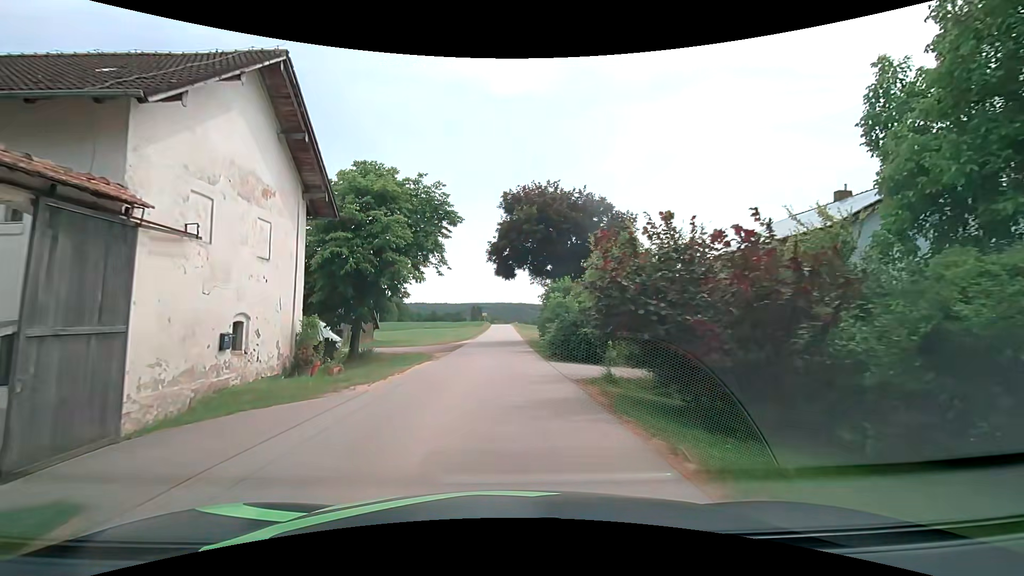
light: Day
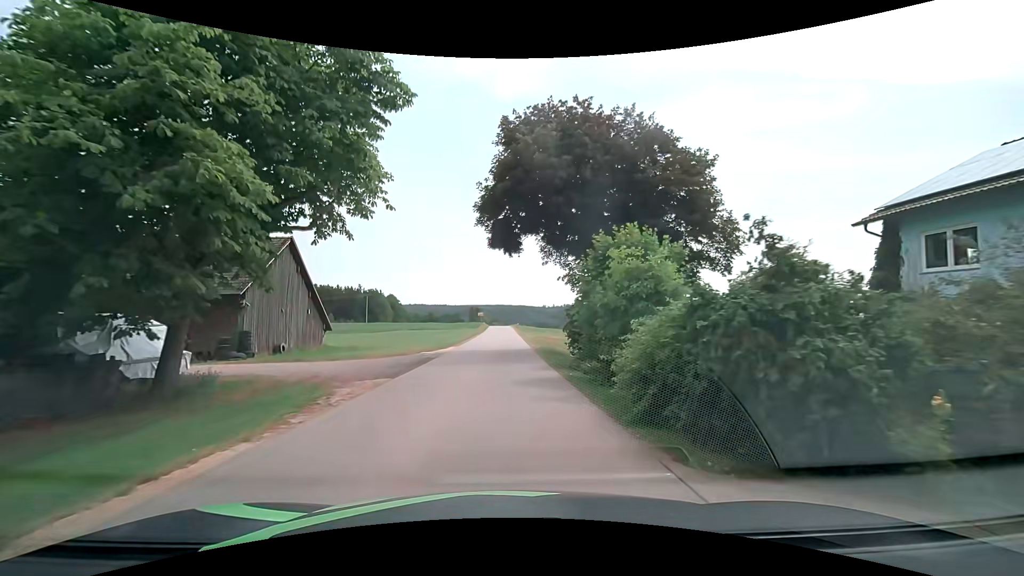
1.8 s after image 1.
(-0.1, +14.7) m; 0°
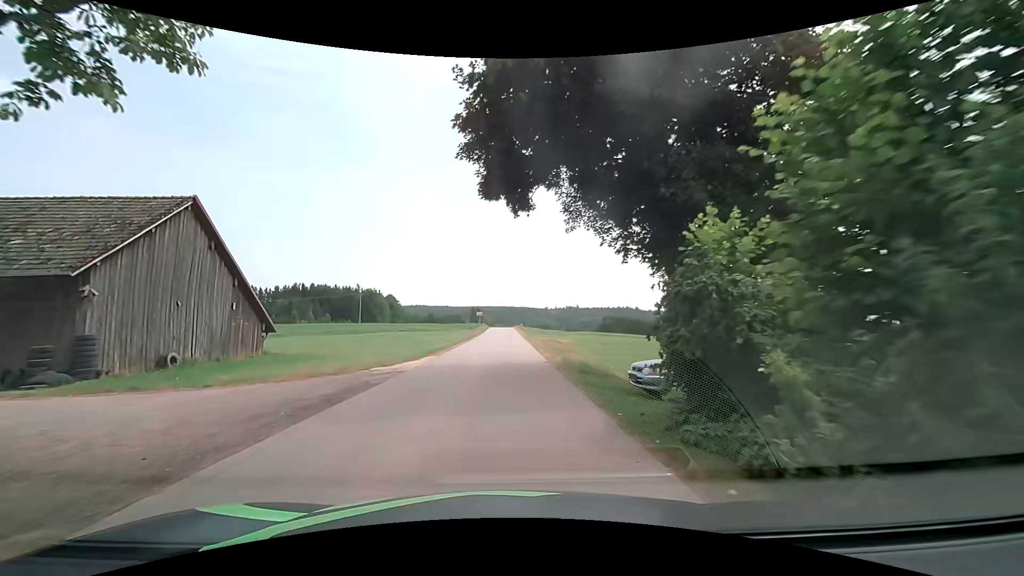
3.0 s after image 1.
(0.0, +10.1) m; 0°
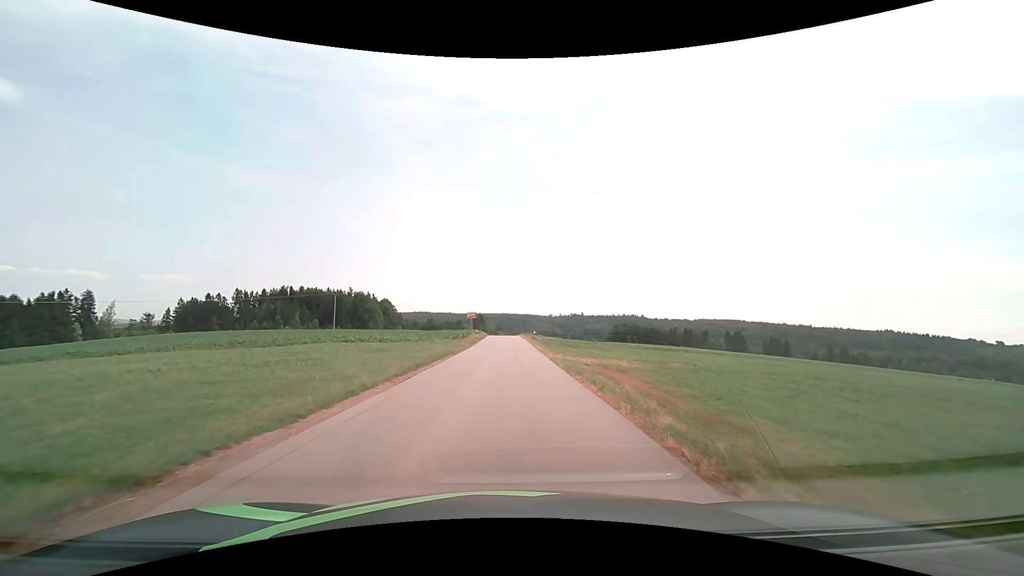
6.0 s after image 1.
(-0.2, +27.1) m; -1°
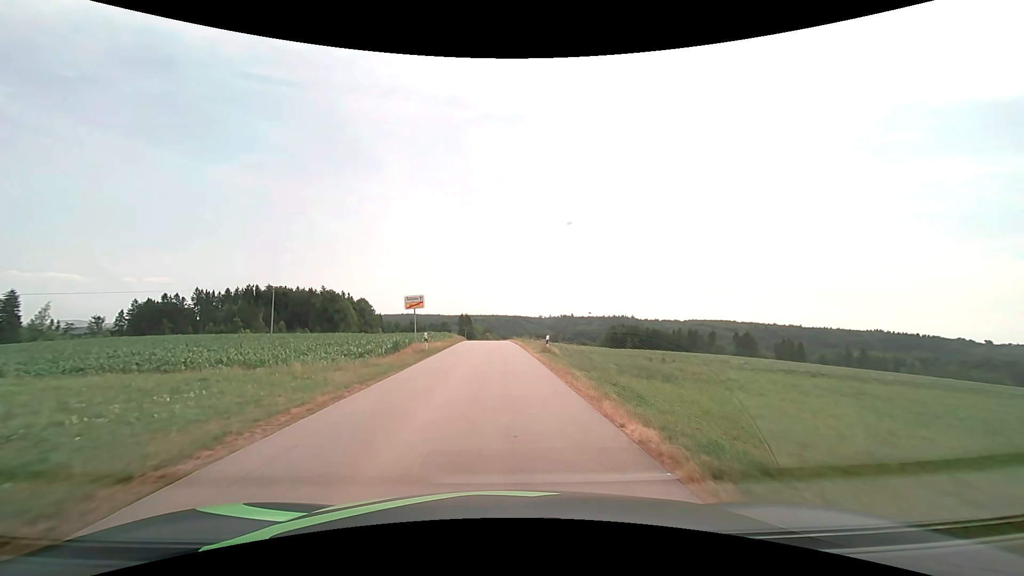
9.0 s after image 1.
(+0.3, +28.1) m; +1°
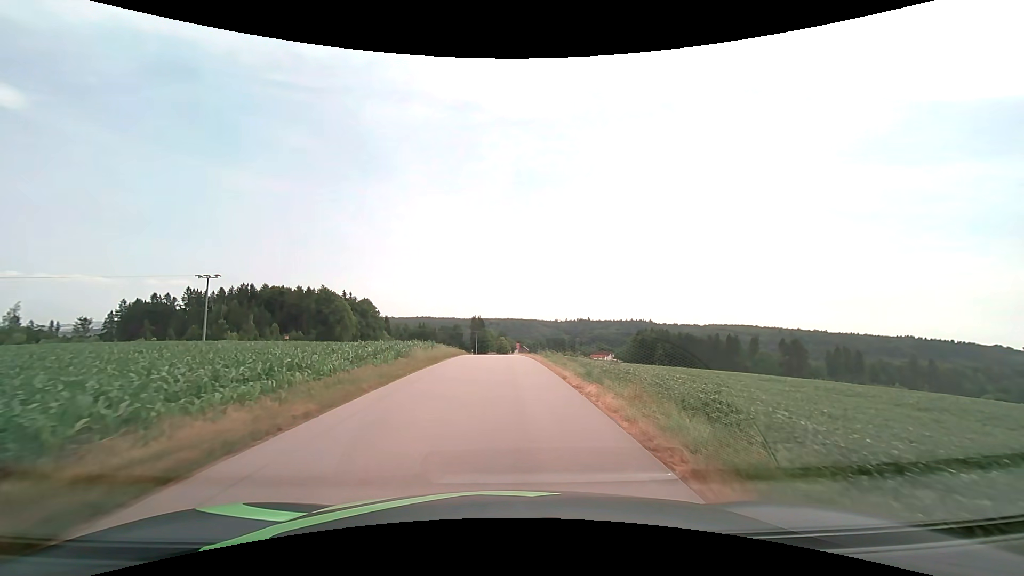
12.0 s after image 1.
(-0.5, +28.6) m; -2°
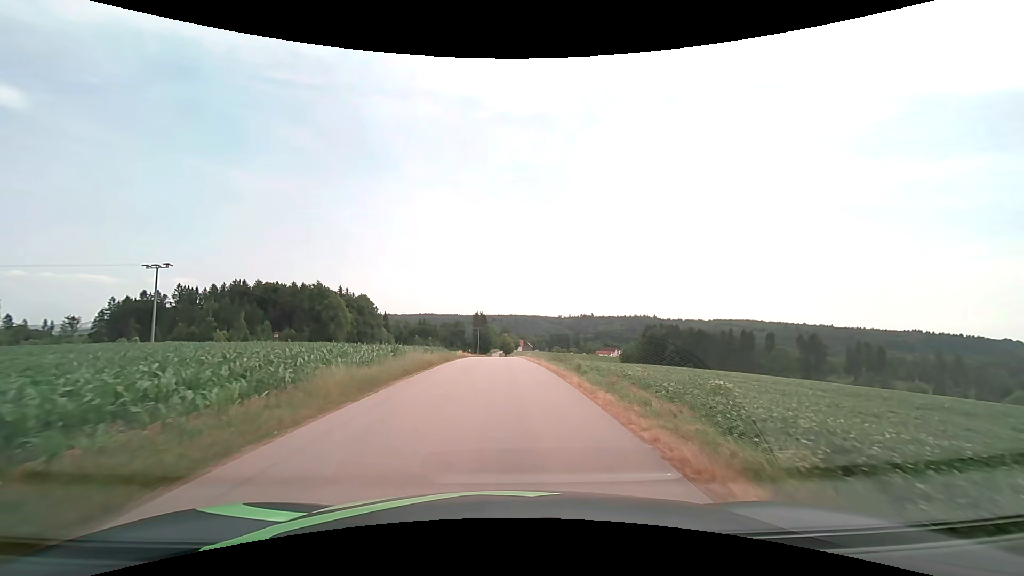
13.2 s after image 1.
(0.0, +11.6) m; 0°
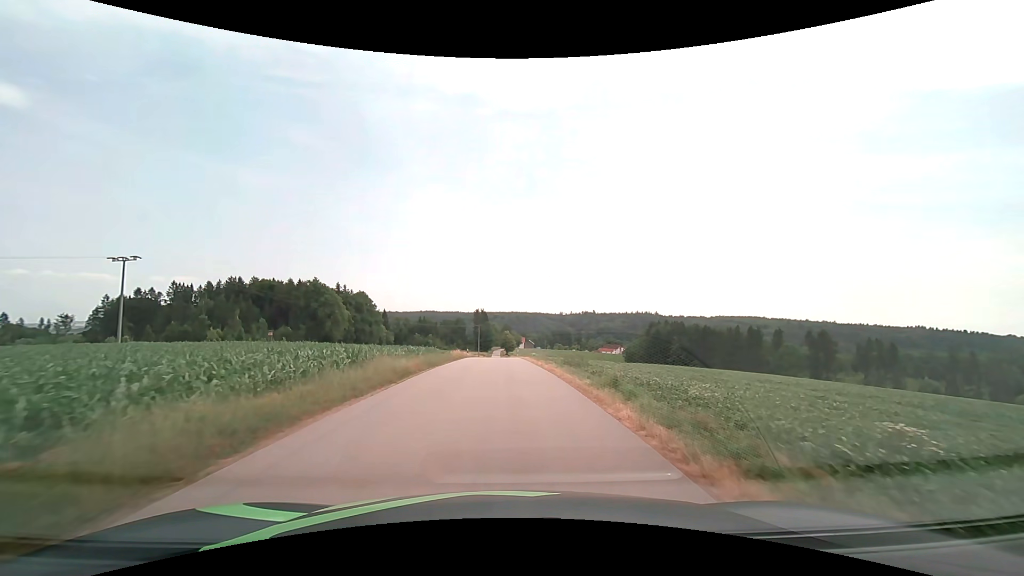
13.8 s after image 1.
(0.0, +5.7) m; 0°
(0, +10) (0, +20) (0, +30) (0, +40) (-1, +50) (-1, +60) (-1, +70) (-1, +80) (-1, +90) (-2, +100) m
